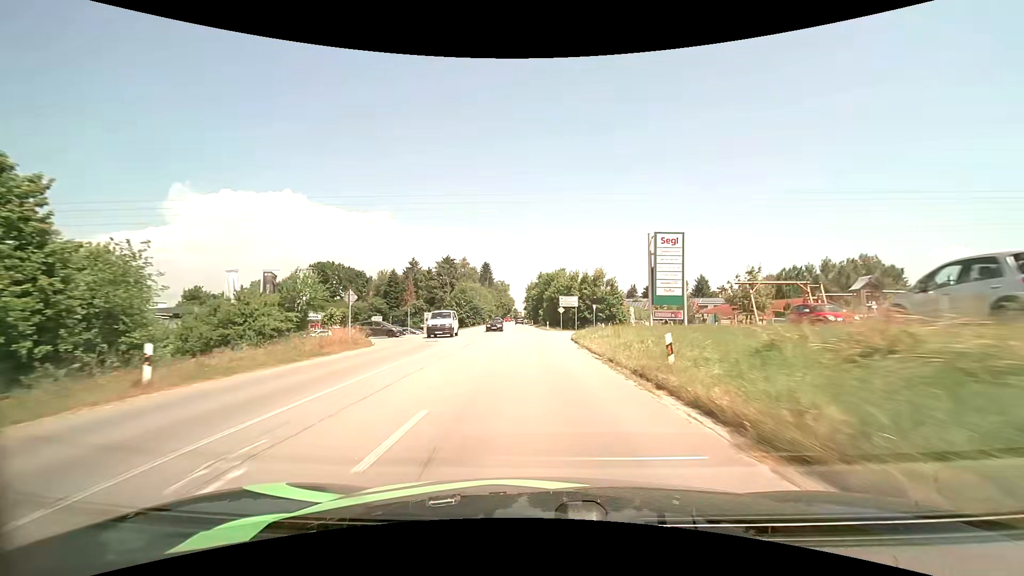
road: secondary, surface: asphalt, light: Day
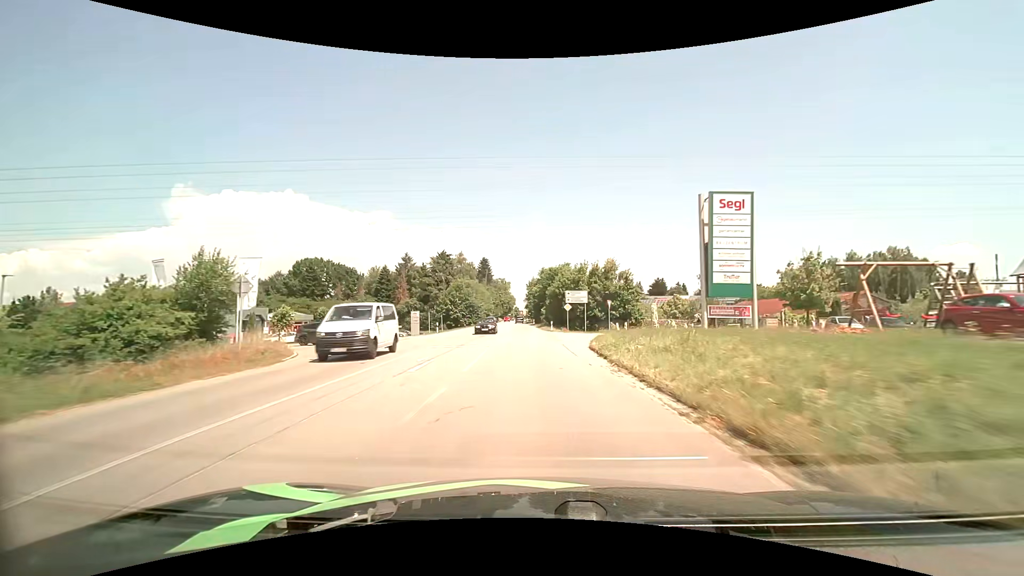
(0.0, +9.8) m; 0°
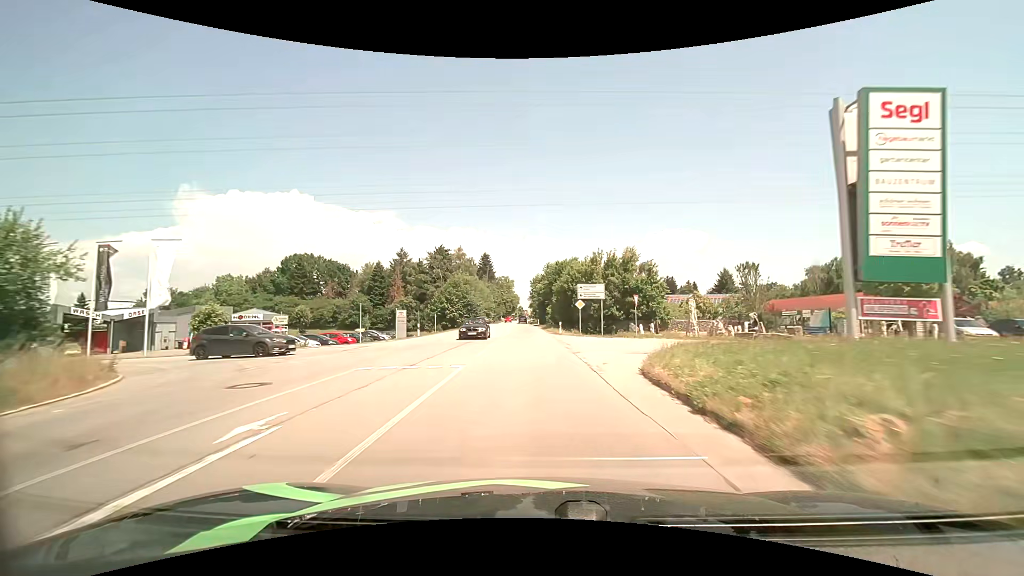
(-0.1, +9.8) m; -1°
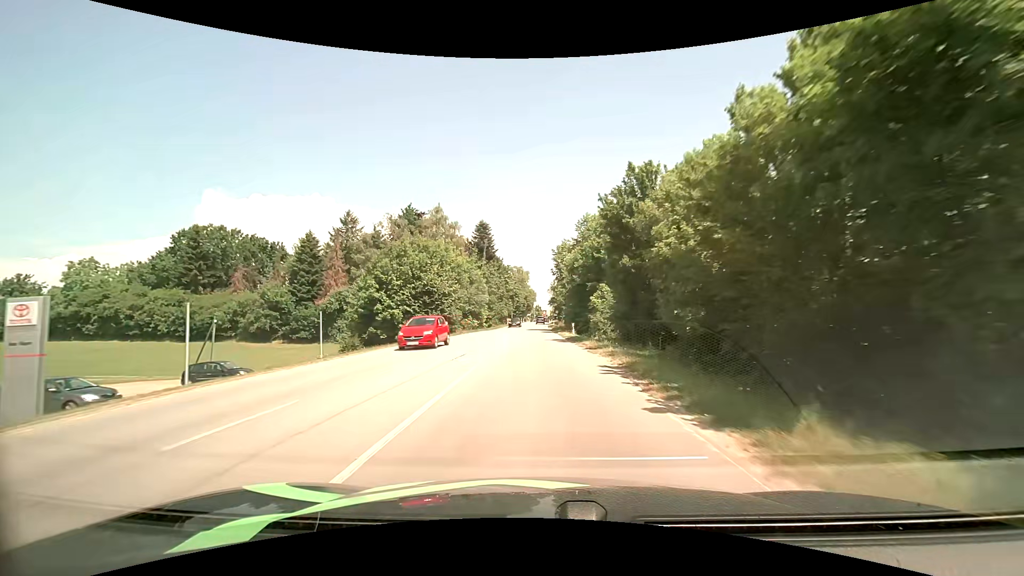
(-1.2, +48.9) m; -2°
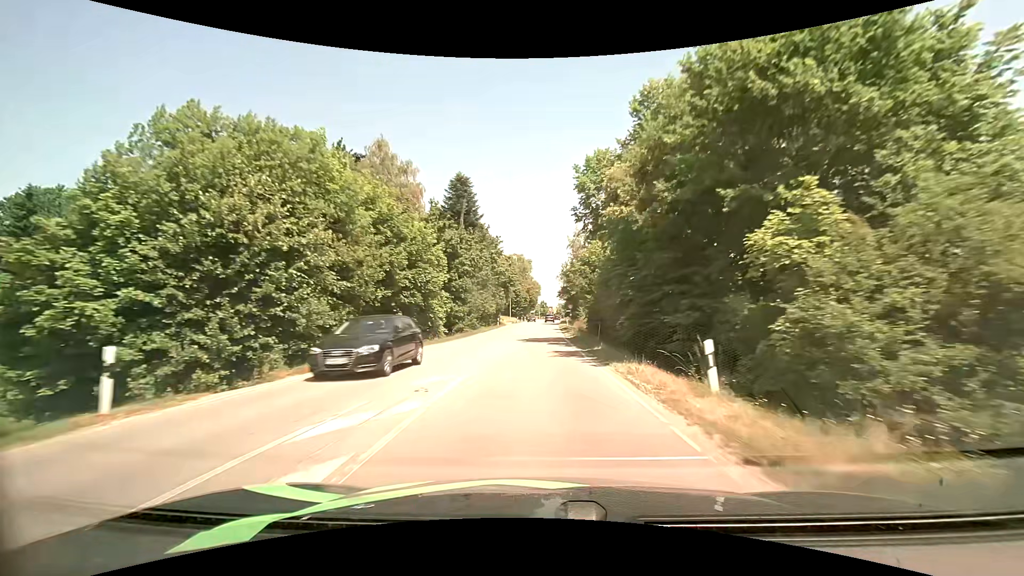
(-0.2, +30.2) m; 0°
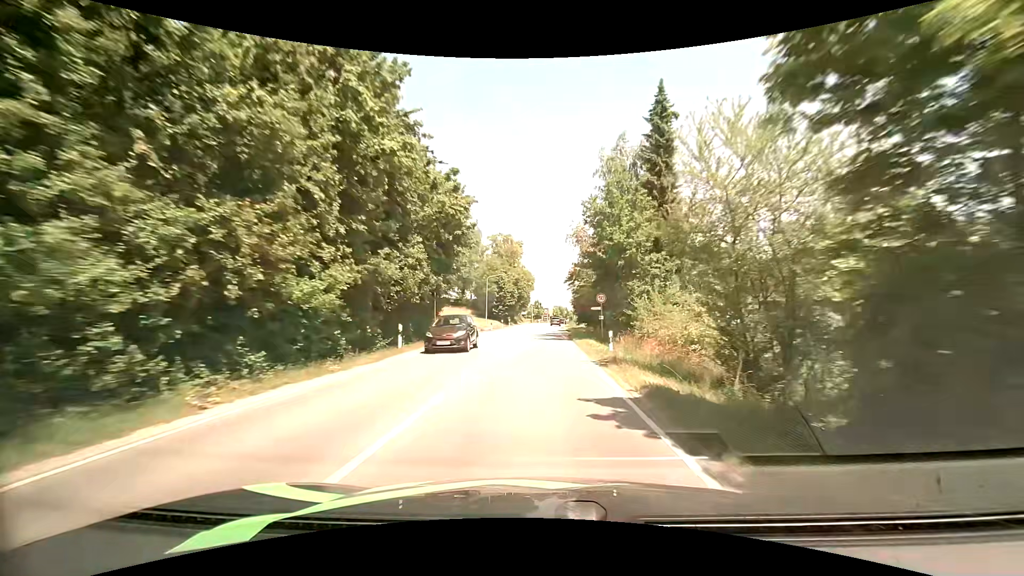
(+0.2, +40.3) m; +1°
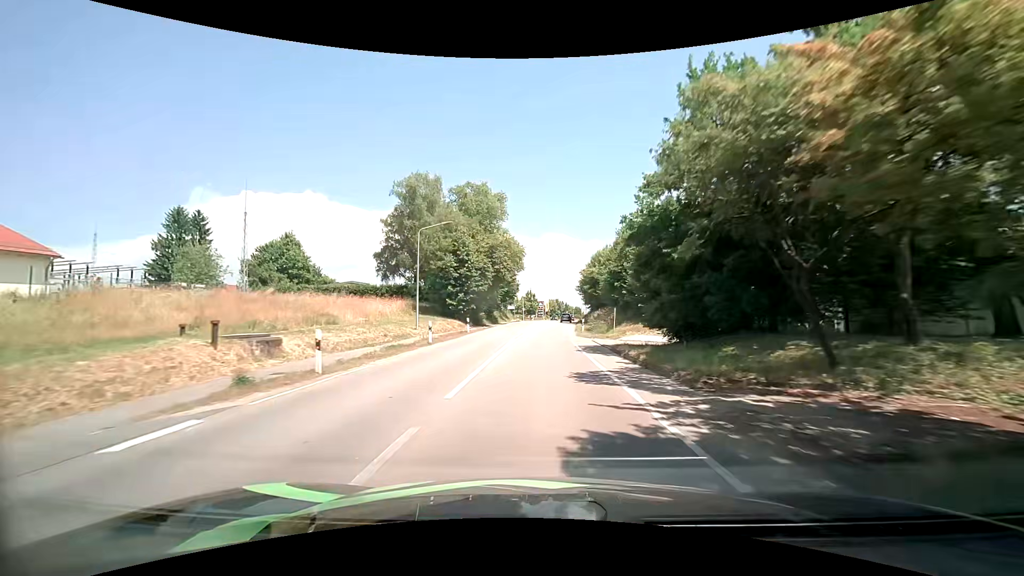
(+0.1, +38.8) m; 0°
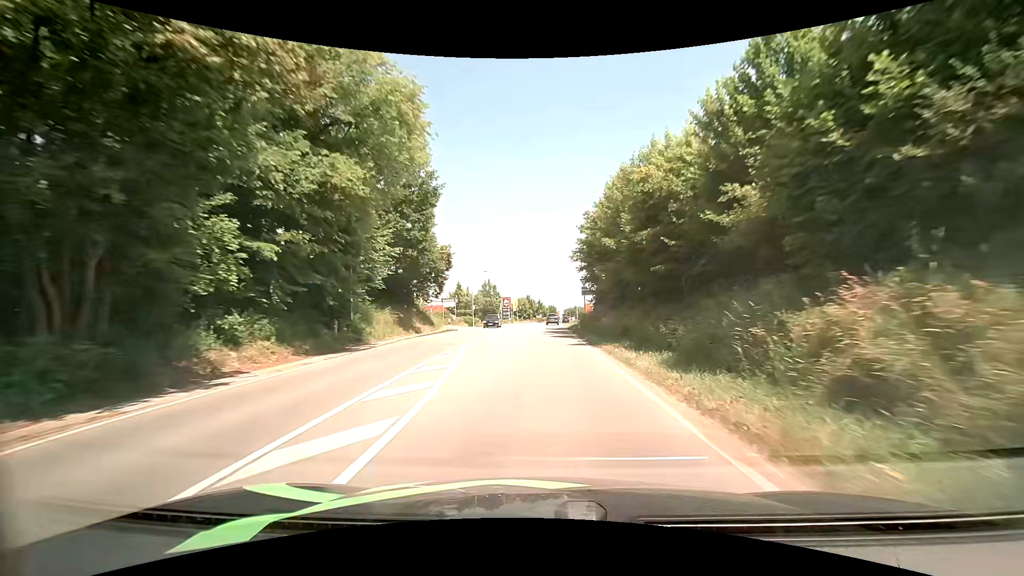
(+1.3, +46.4) m; +4°
(0, +10) (0, +20) (0, +30) (0, +40) (+1, +50) (+1, +60) (+1, +70) (+1, +80) (+2, +90) (+3, +100) m
